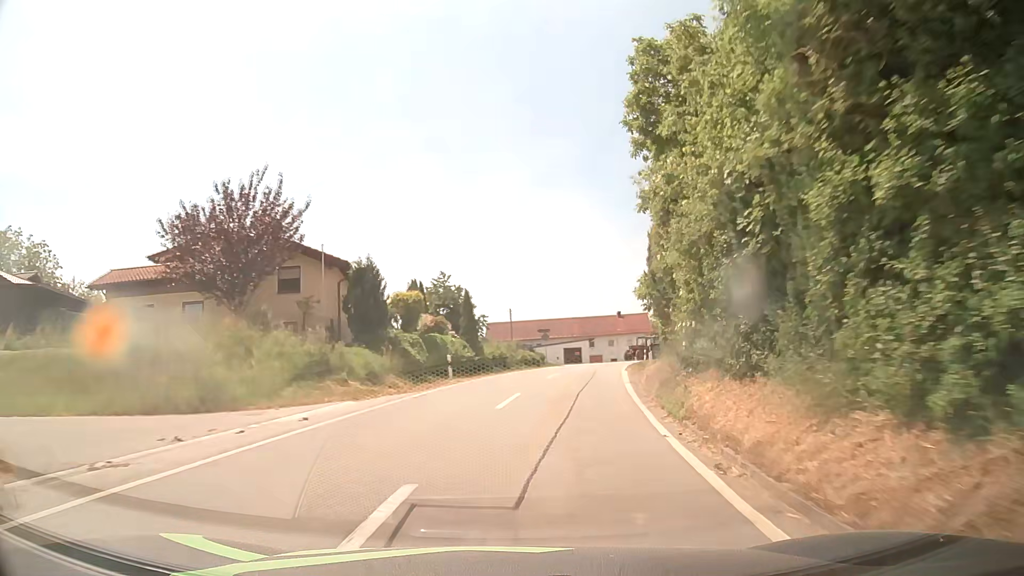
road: tertiary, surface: asphalt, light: Day
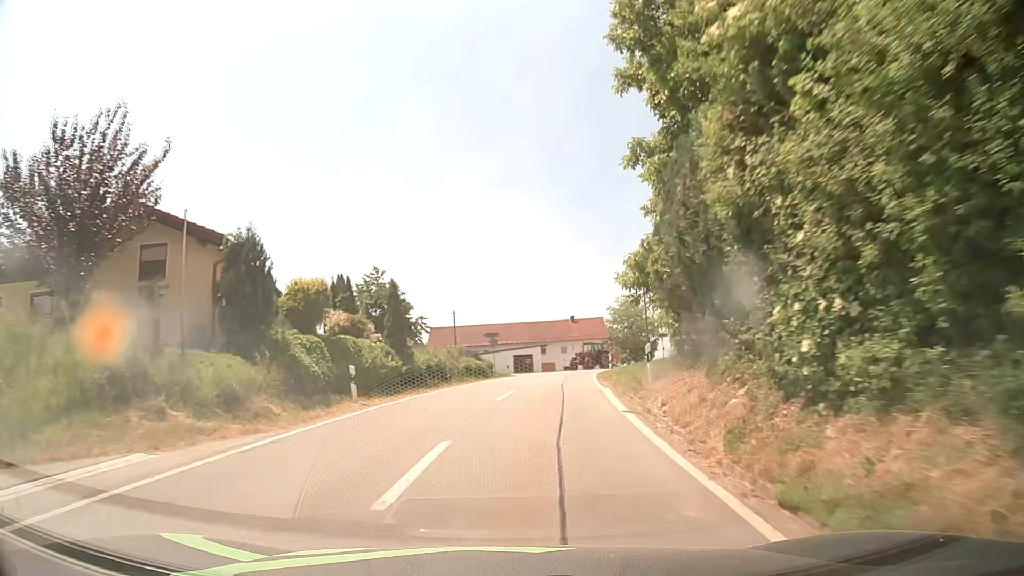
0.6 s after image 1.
(+0.4, +8.4) m; +5°
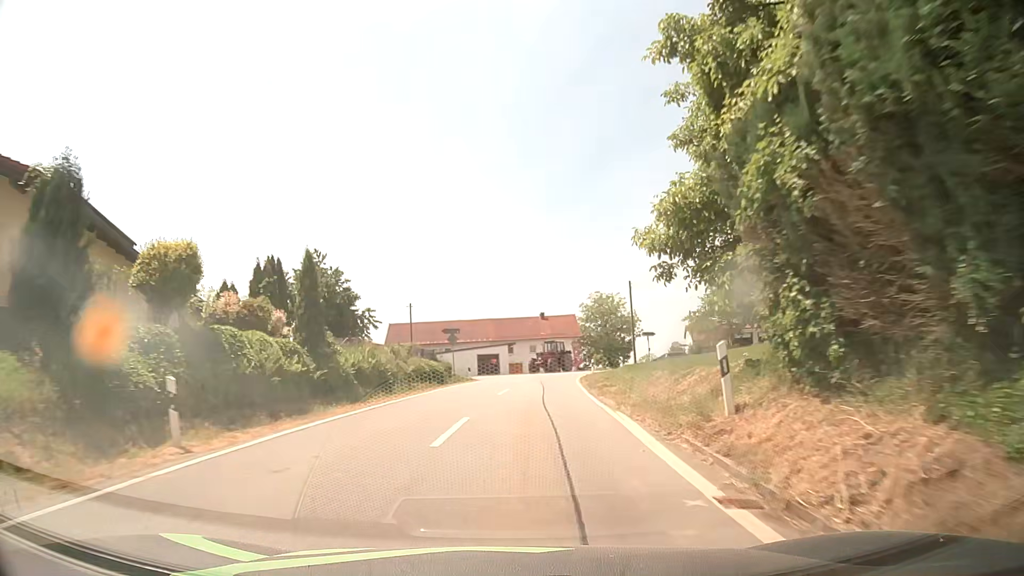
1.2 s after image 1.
(+0.2, +8.4) m; +3°
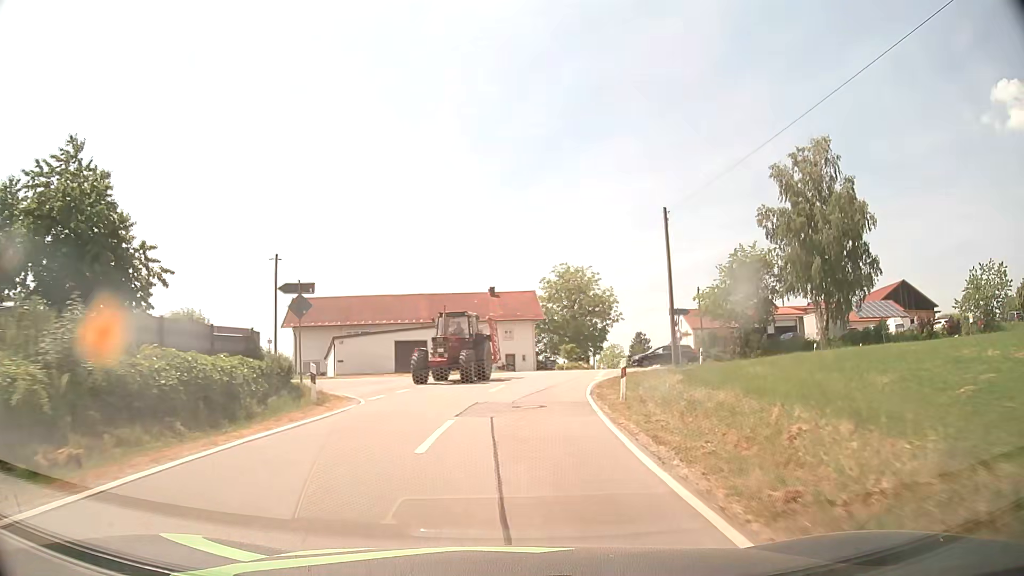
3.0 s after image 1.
(+1.0, +24.8) m; +4°
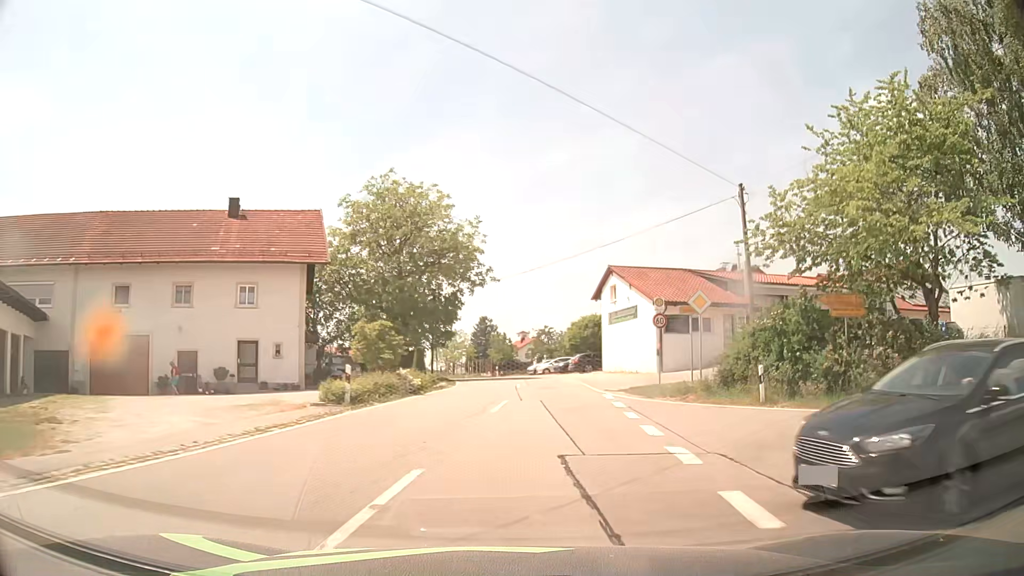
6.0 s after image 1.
(+4.2, +41.0) m; +14°
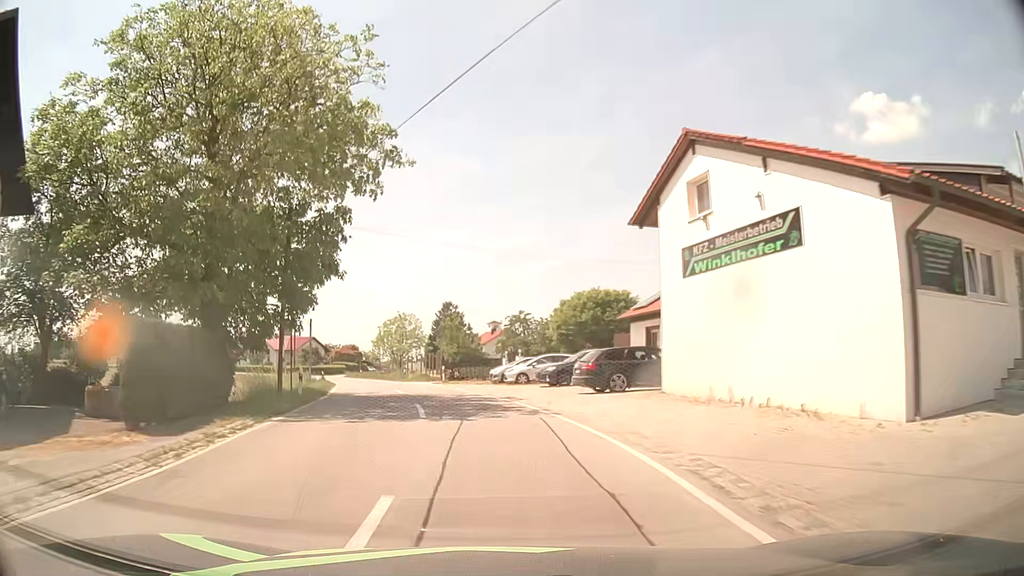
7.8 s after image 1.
(+1.5, +25.5) m; +3°
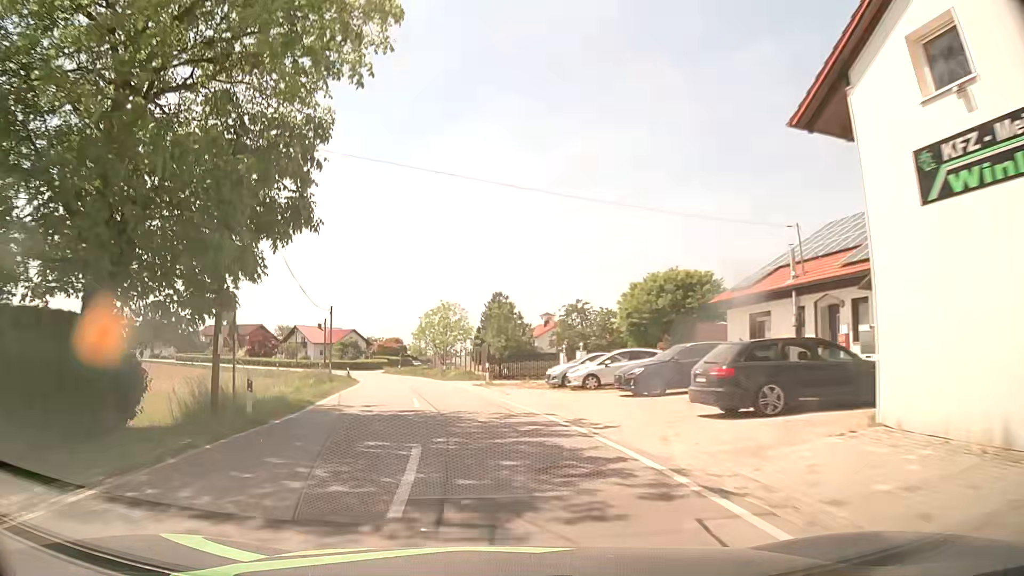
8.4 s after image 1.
(-0.3, +8.7) m; -4°
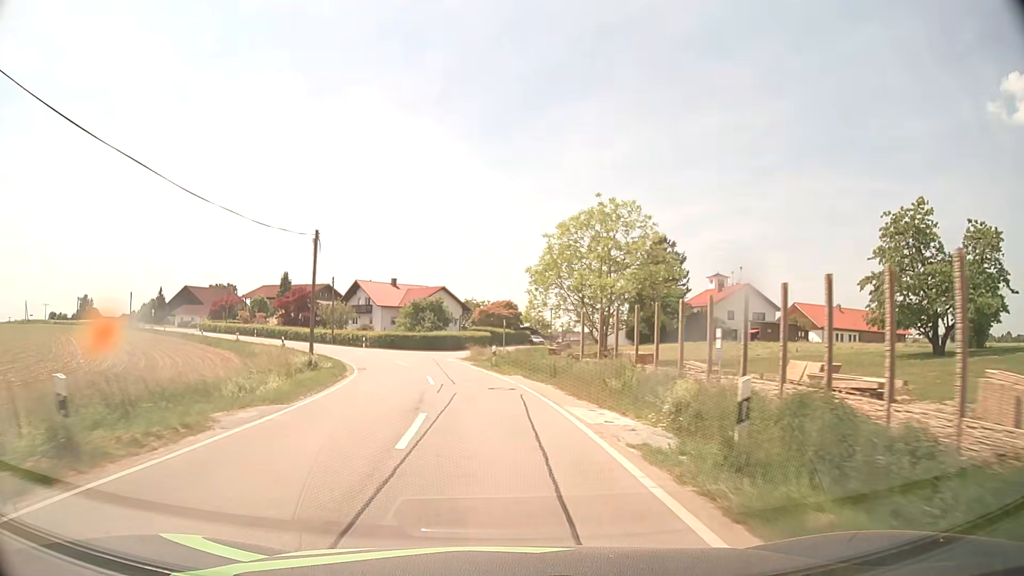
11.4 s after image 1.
(-5.8, +44.3) m; -10°
(0, +10) (-1, +20) (-3, +30) (-5, +39) (-10, +48) (-15, +57) (-21, +65) (-27, +73) (-34, +80) (-40, +88) m
